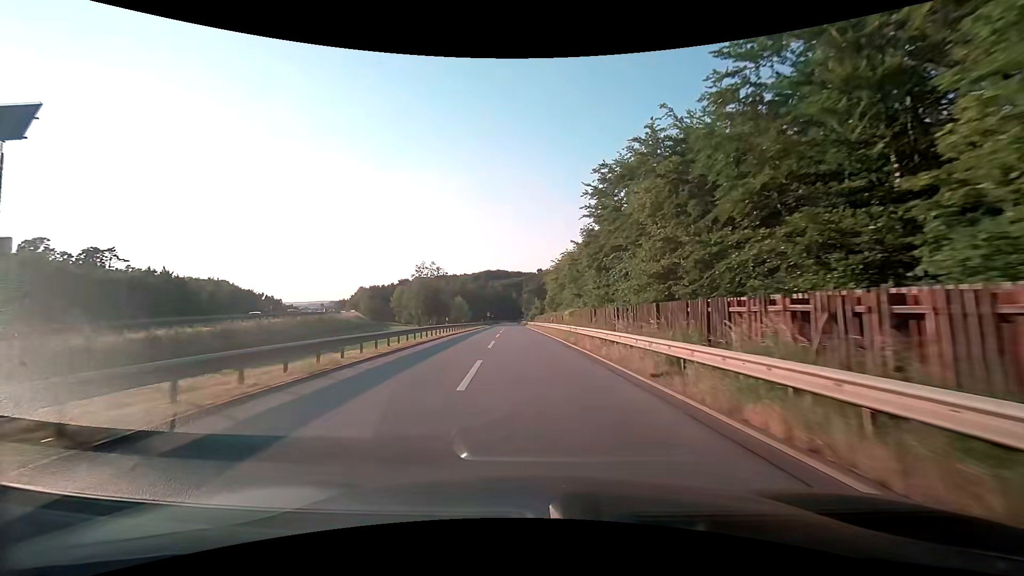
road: motorway_link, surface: asphalt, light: Day
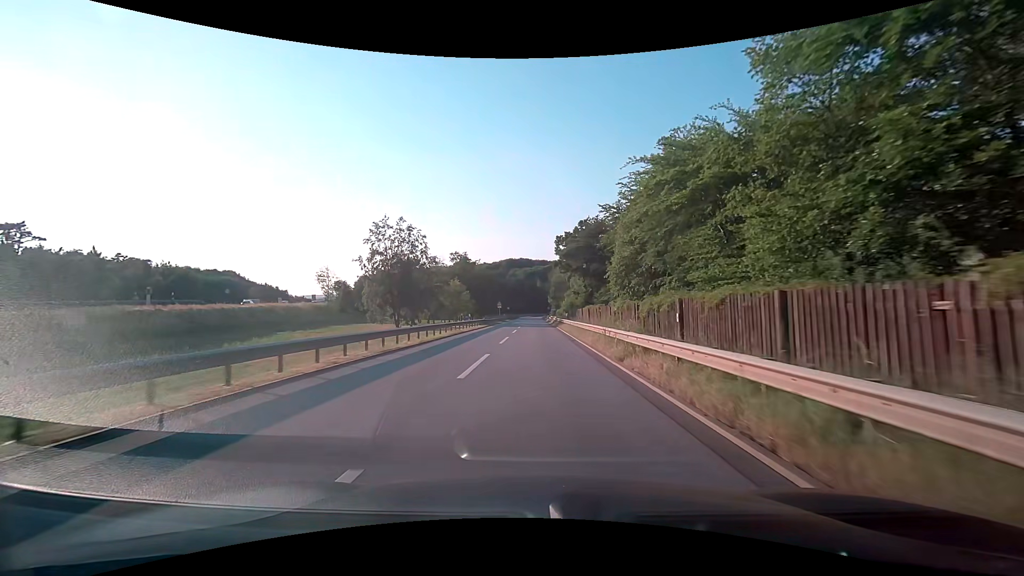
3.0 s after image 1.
(-1.5, +46.6) m; -3°
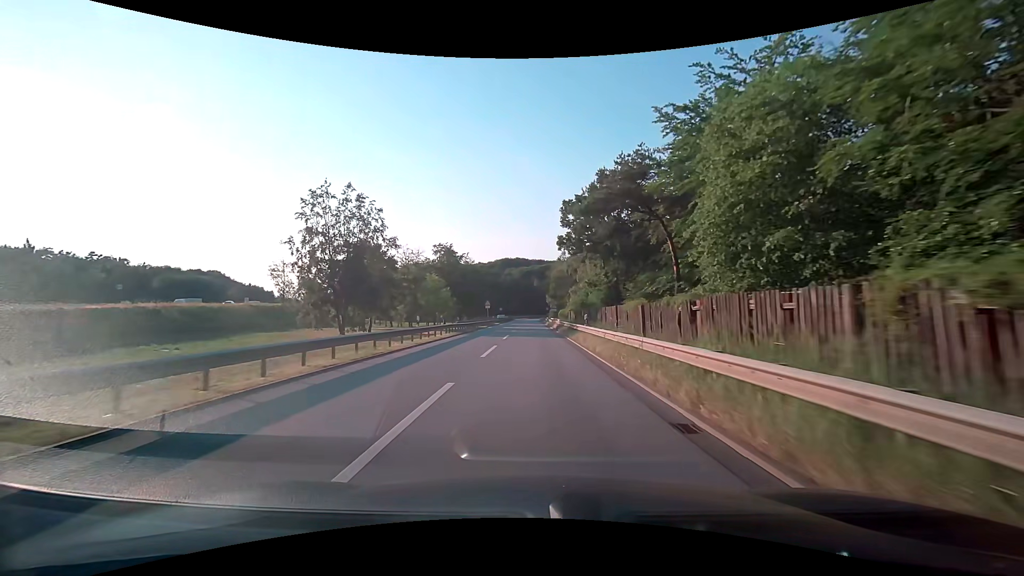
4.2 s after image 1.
(+0.2, +18.5) m; +1°
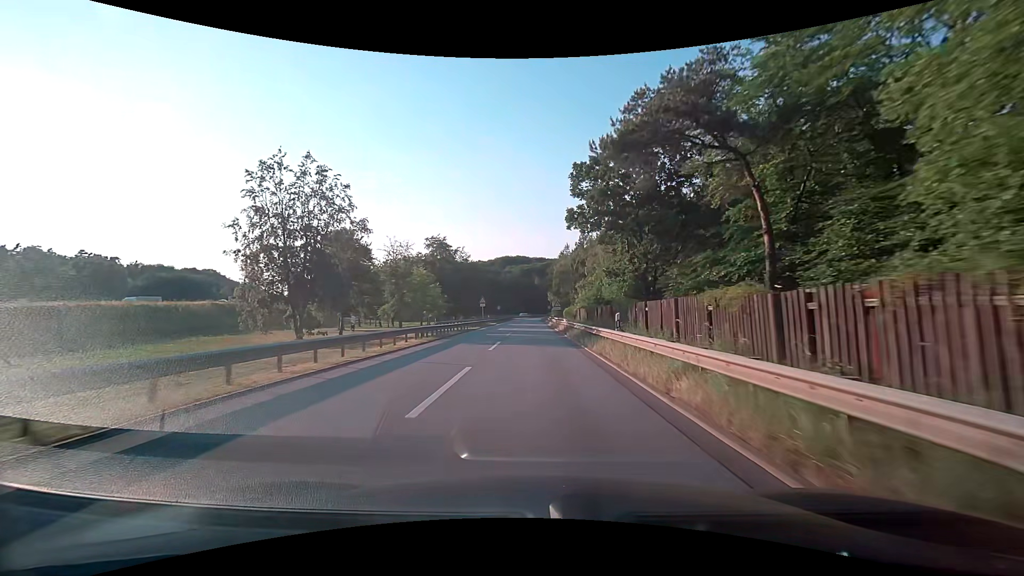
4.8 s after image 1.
(0.0, +9.3) m; 0°
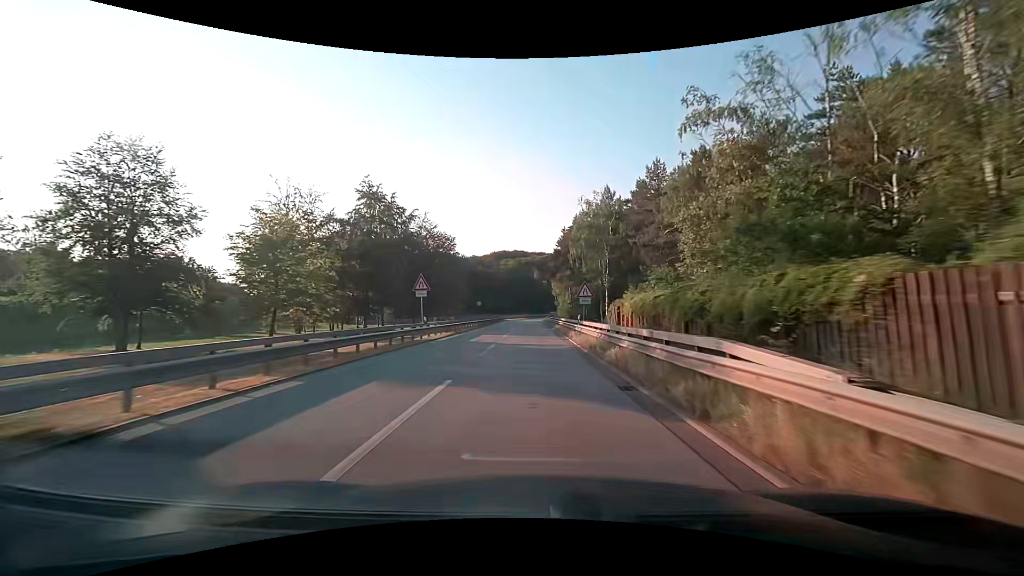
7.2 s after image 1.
(0.0, +38.6) m; 0°
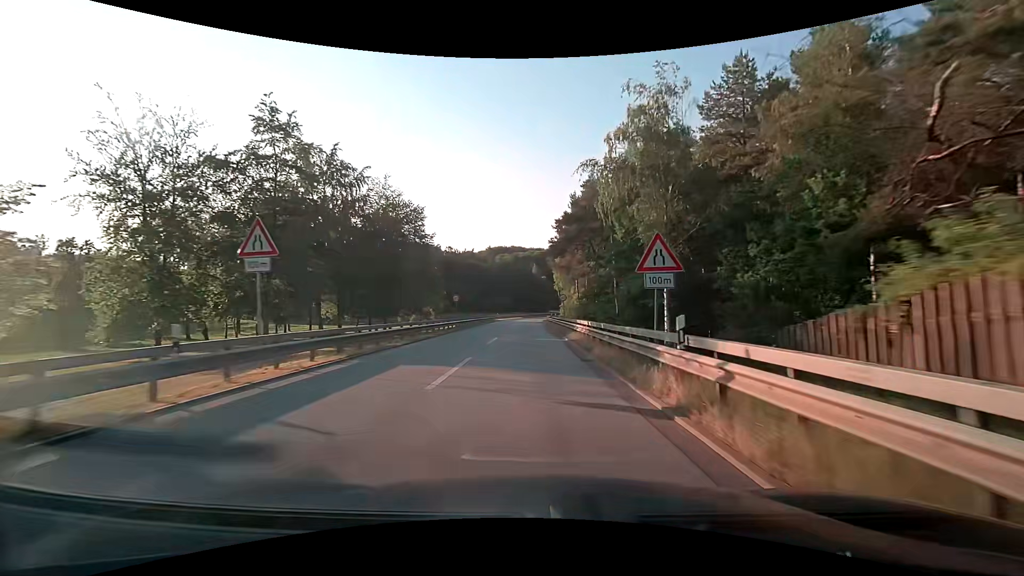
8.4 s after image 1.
(+0.1, +19.3) m; 0°
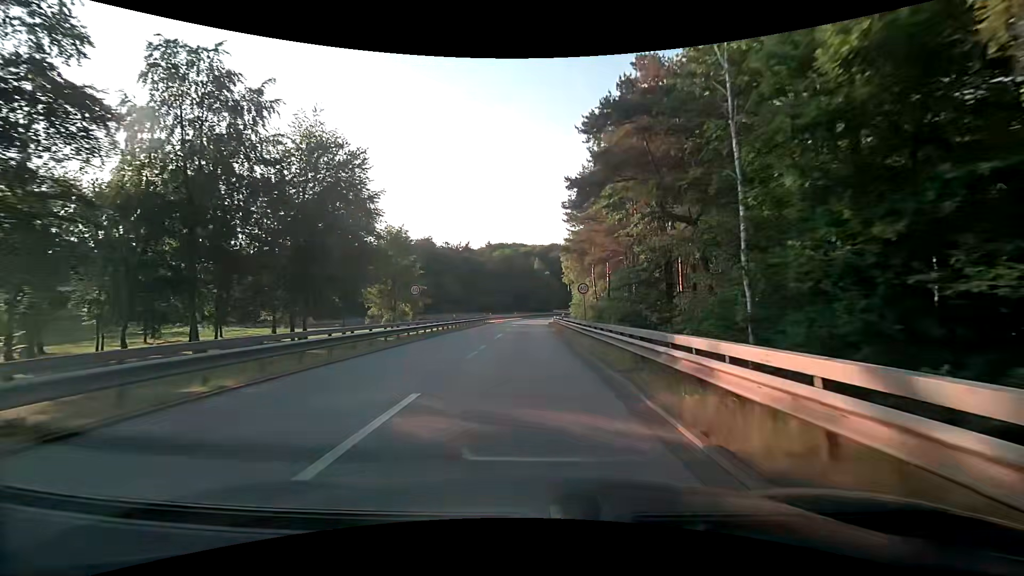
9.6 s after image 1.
(0.0, +18.6) m; 0°
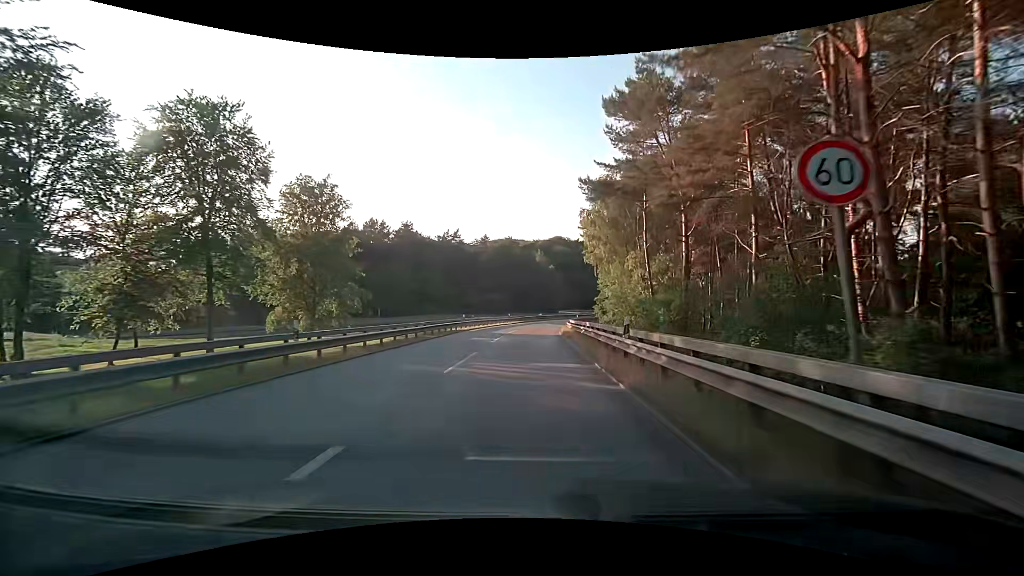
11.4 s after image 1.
(0.0, +26.7) m; -1°
(0, +10) (0, +20) (0, +30) (0, +40) (+1, +50) (+2, +60) (+3, +70) (+6, +79) (+9, +89) (+14, +98) m
